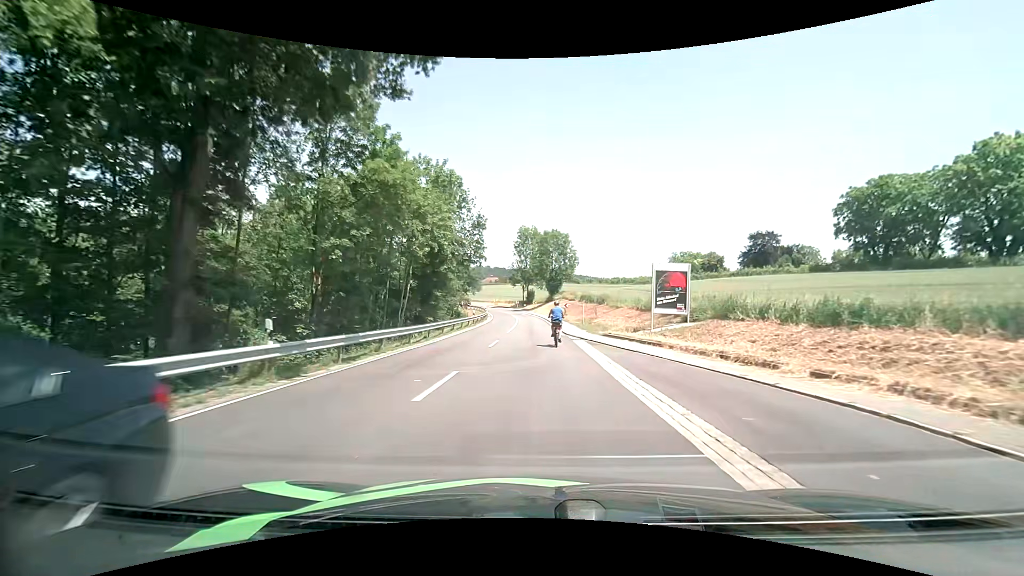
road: tertiary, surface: asphalt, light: Day
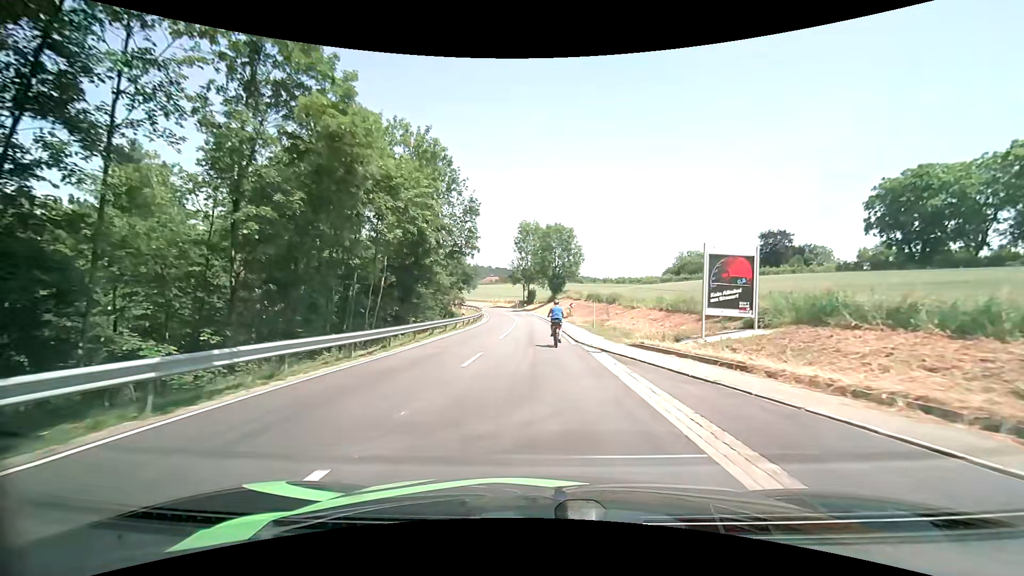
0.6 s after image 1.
(0.0, +7.3) m; 0°
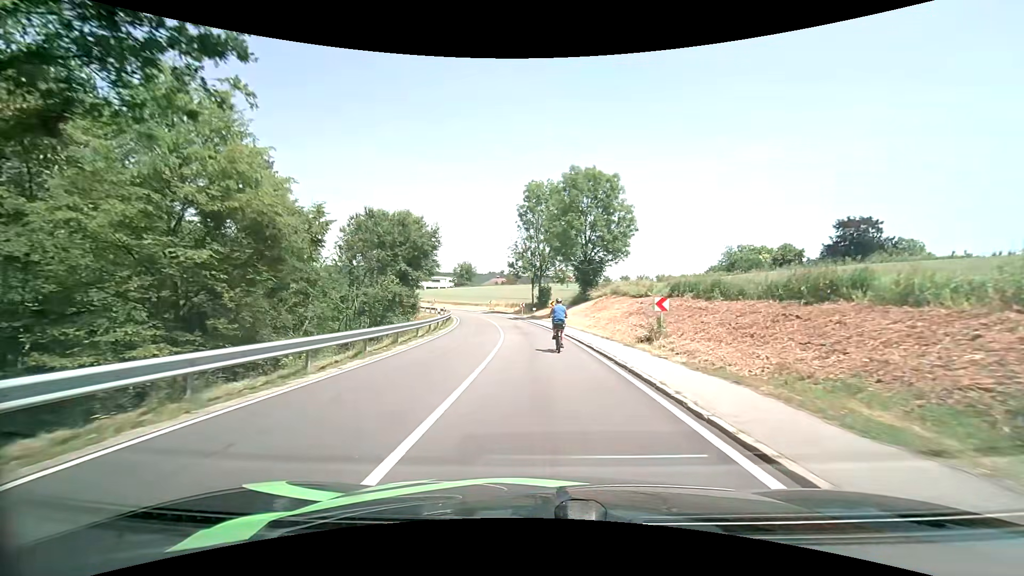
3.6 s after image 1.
(-0.2, +36.0) m; -1°
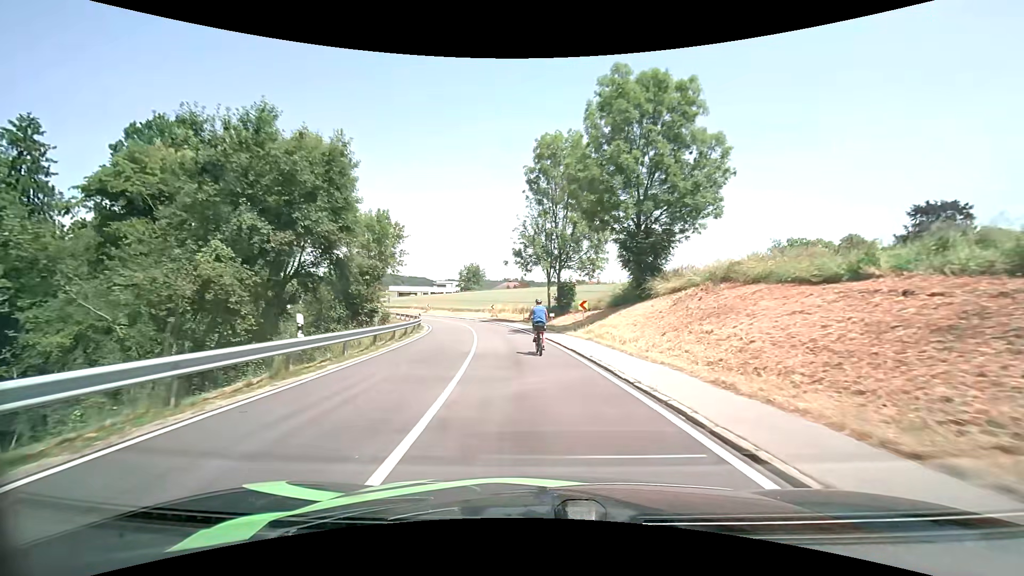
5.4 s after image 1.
(-0.2, +20.3) m; -1°
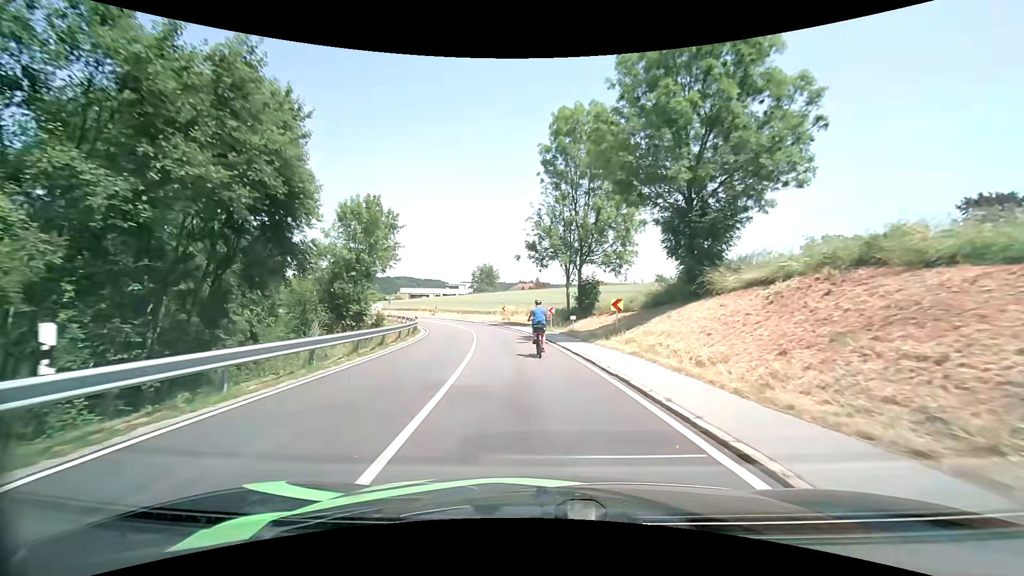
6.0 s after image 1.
(-0.1, +6.8) m; -2°
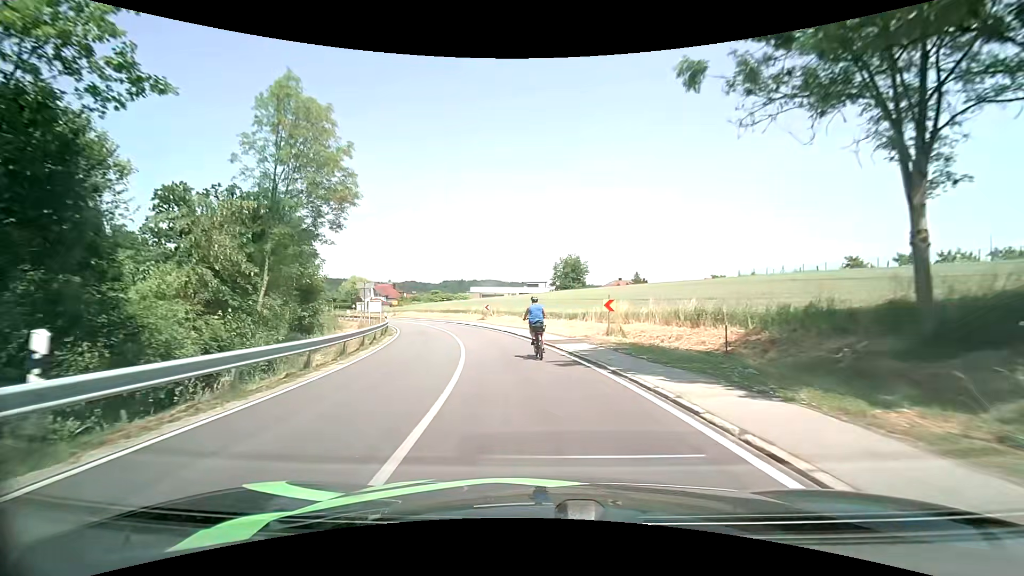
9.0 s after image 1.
(-2.8, +32.5) m; -10°
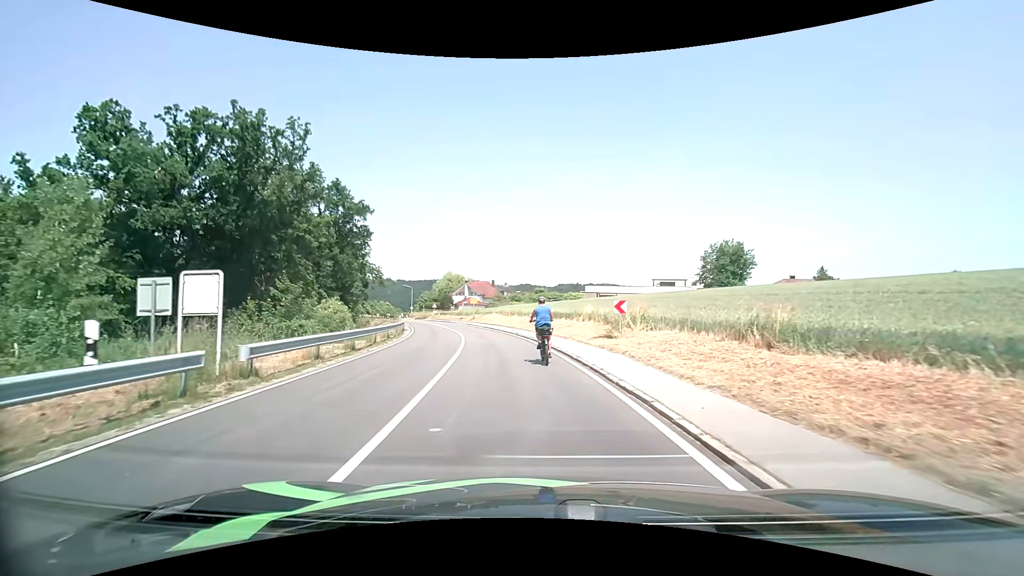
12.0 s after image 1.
(-3.3, +29.9) m; -13°
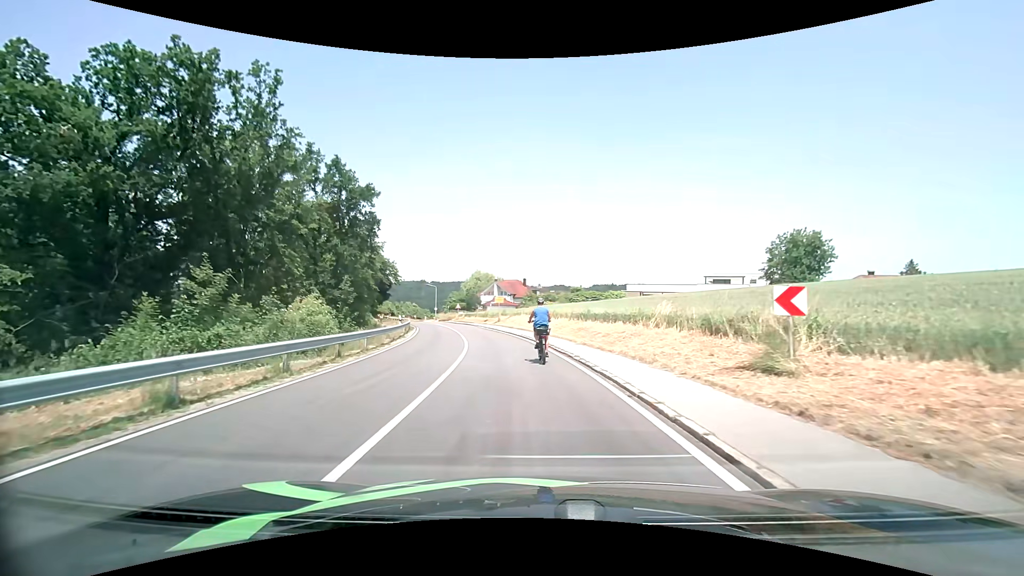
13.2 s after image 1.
(-0.4, +10.7) m; -4°
(0, +10) (-1, +20) (-3, +30) (-5, +40) (-7, +49) (-9, +59) (-12, +69) (-16, +78) (-19, +87) (-23, +97) m
